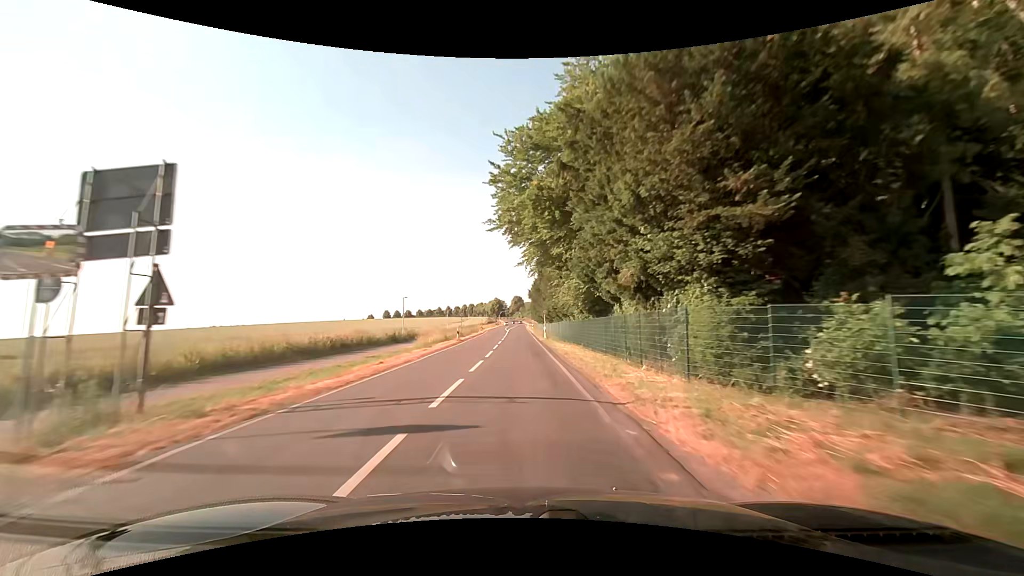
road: secondary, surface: asphalt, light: Day
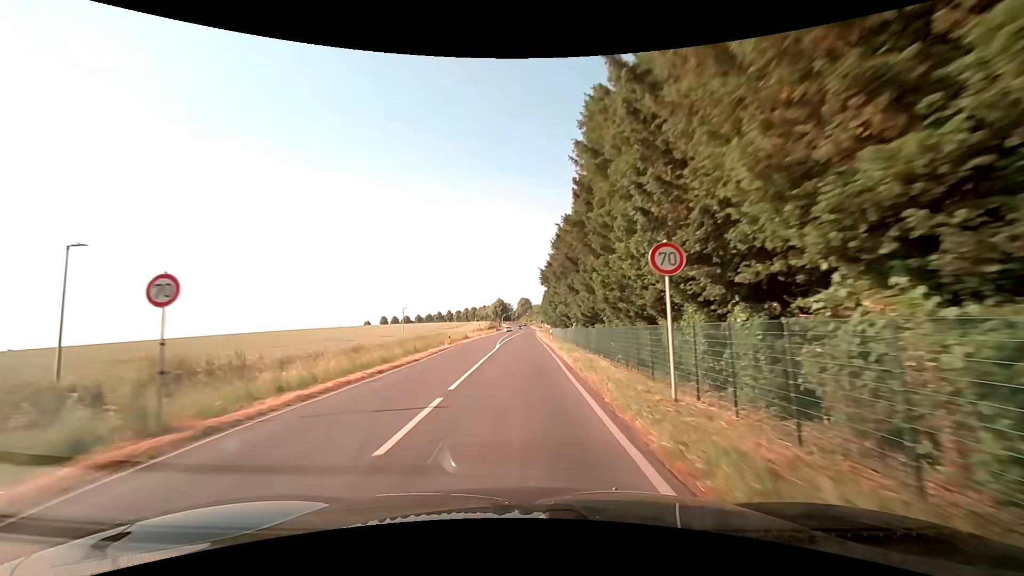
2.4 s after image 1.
(-0.3, +44.6) m; -1°
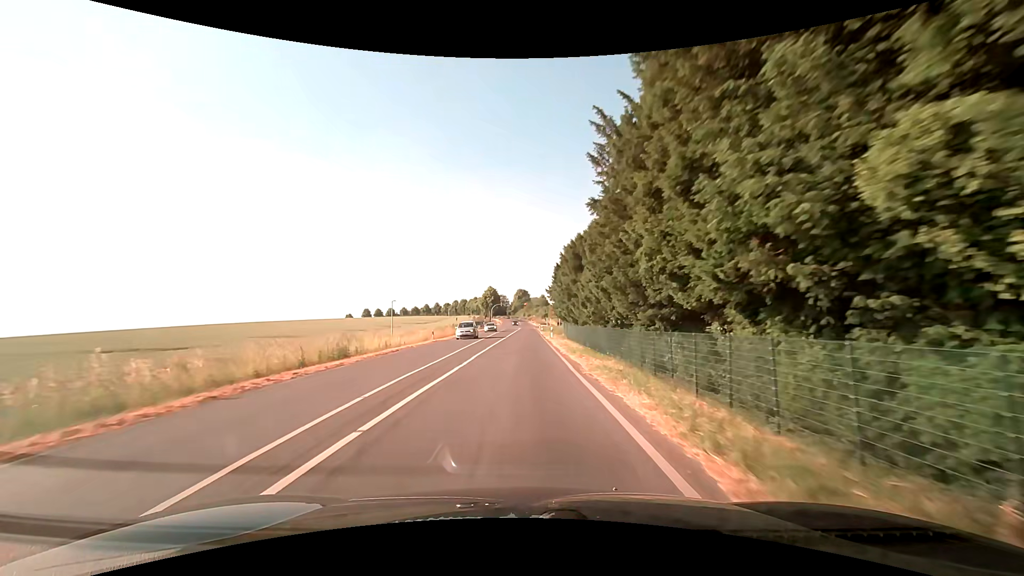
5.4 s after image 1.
(+0.2, +50.7) m; 0°
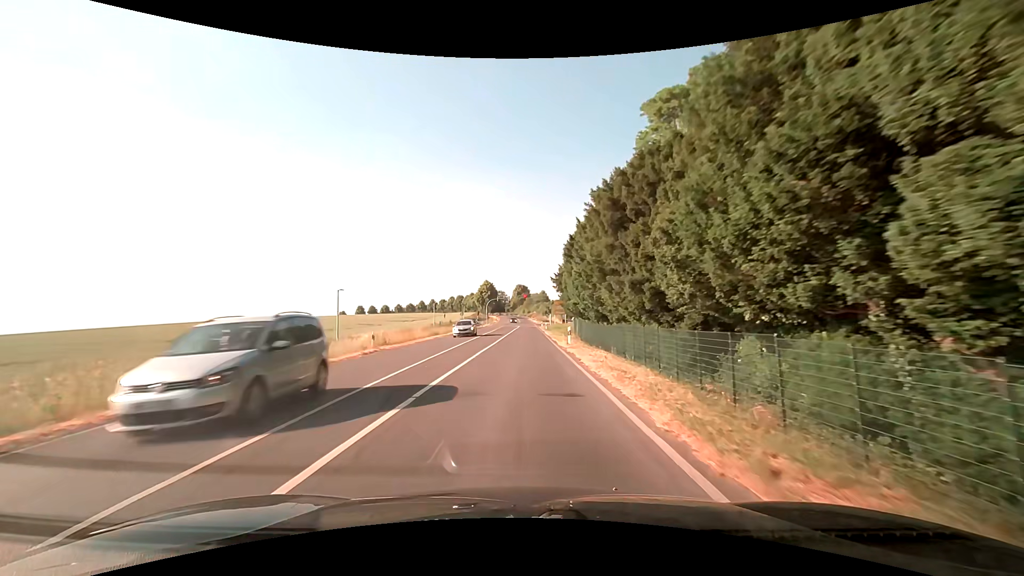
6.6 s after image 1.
(0.0, +17.2) m; 0°
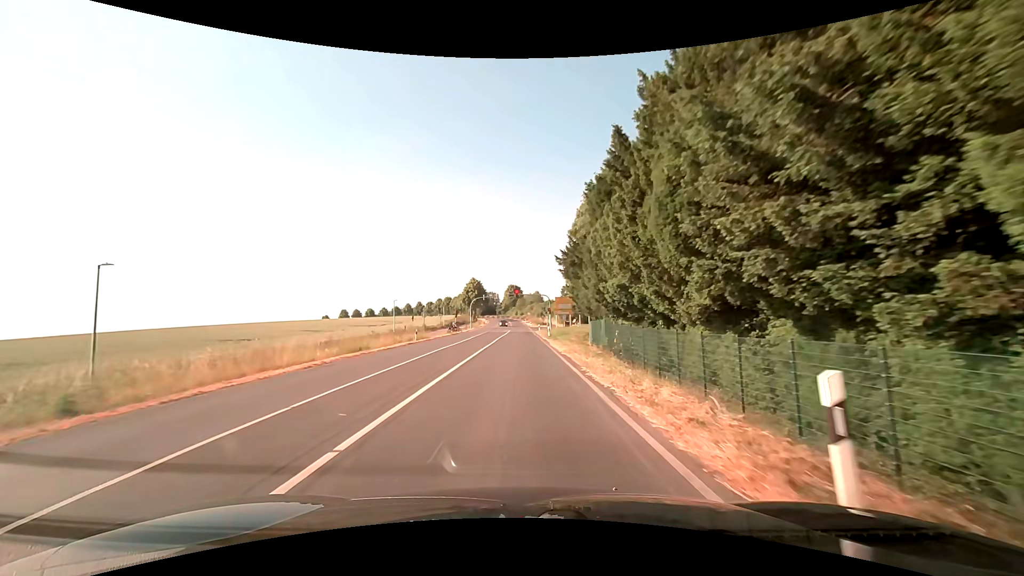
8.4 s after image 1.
(+0.2, +23.2) m; +1°
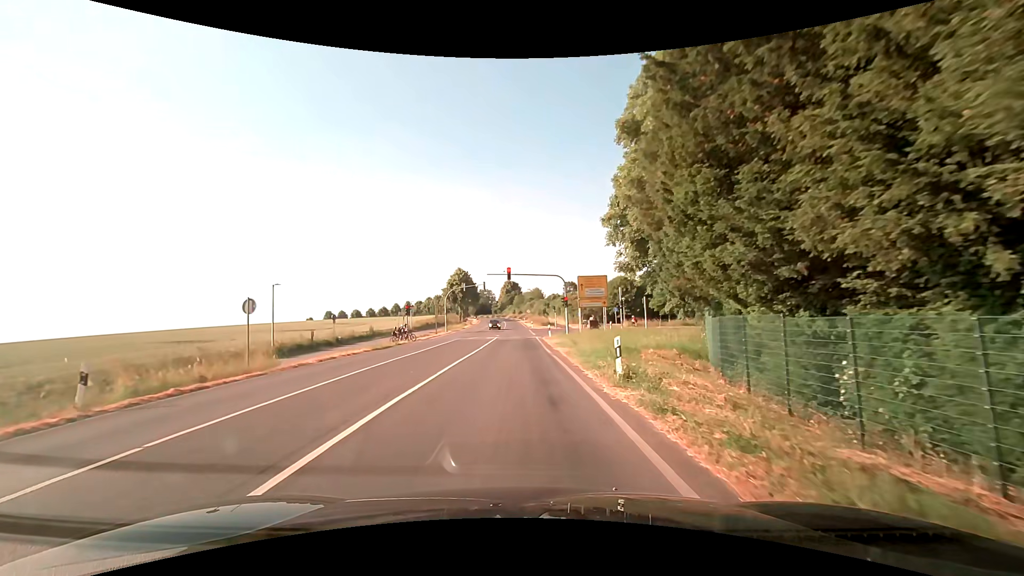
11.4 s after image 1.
(-0.1, +32.0) m; 0°
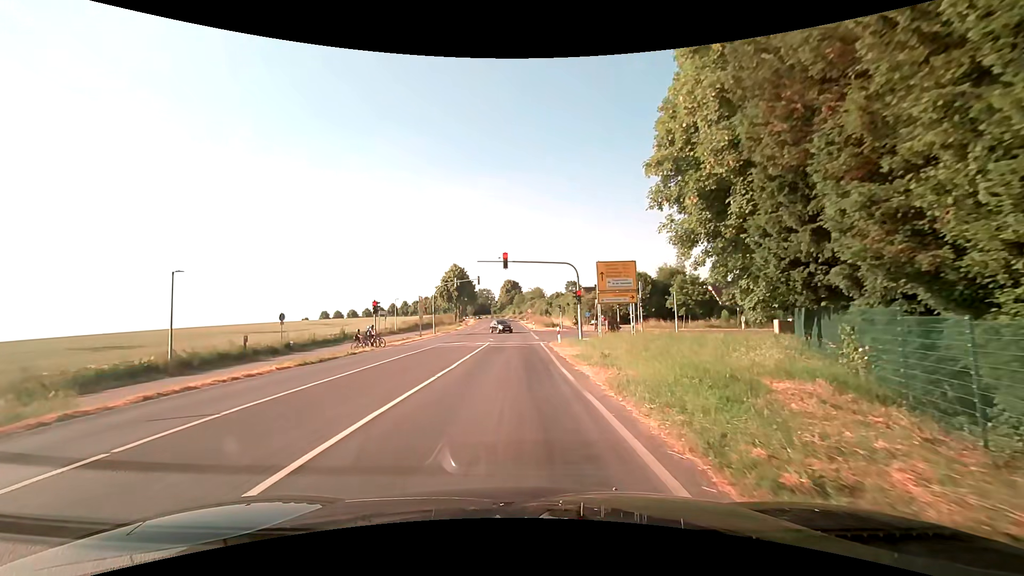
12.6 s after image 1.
(0.0, +10.1) m; 0°
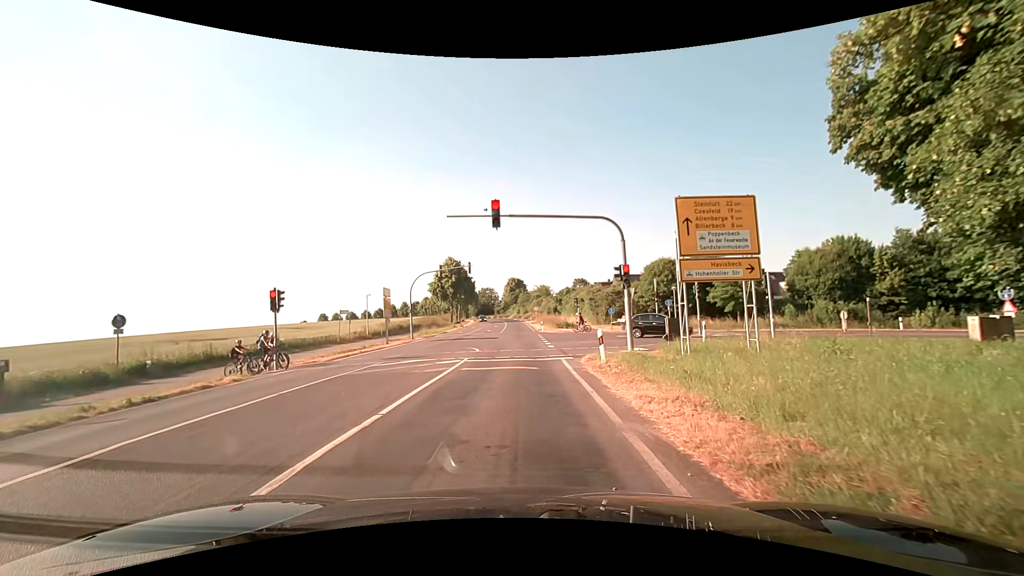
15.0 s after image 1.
(-0.1, +14.9) m; 0°
(0, +10) (-1, +20) (-1, +30) (-1, +40) (-1, +50) (-1, +60) (-2, +70) (-2, +80) (-2, +90) (-3, +100) m
